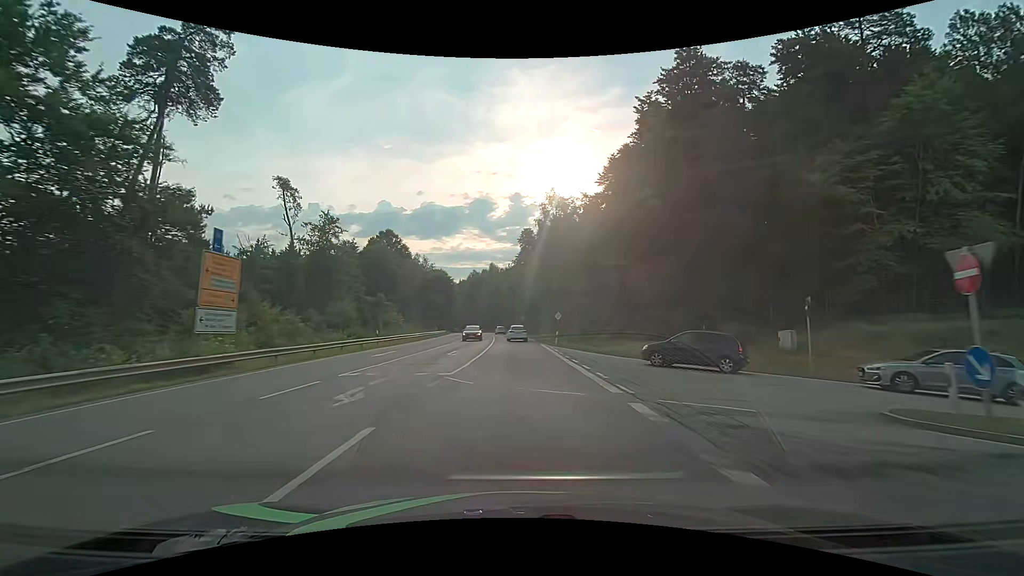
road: secondary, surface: asphalt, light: Day
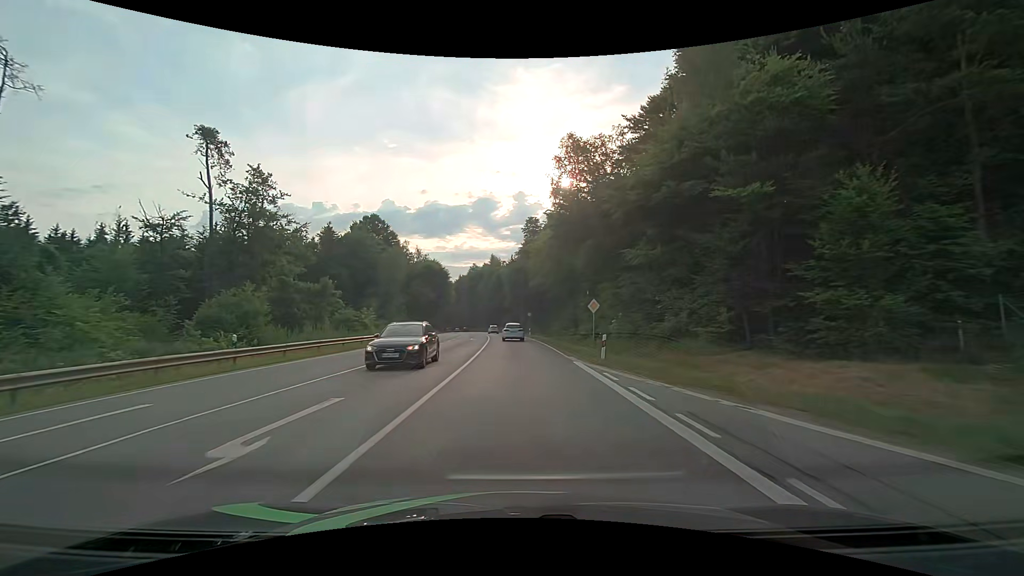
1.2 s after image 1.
(-0.1, +19.3) m; 0°
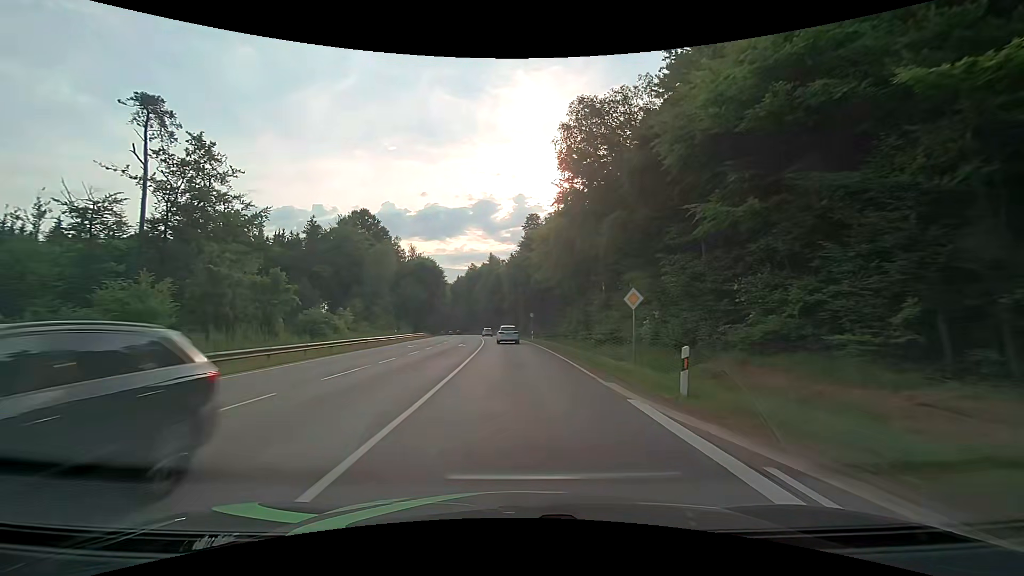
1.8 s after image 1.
(0.0, +9.0) m; 0°
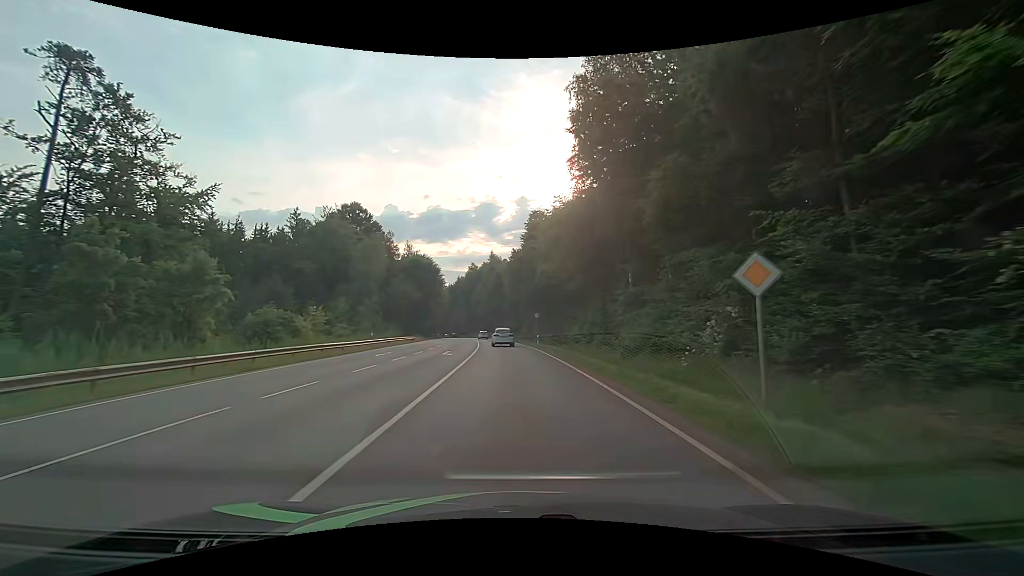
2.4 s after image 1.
(0.0, +8.9) m; 0°
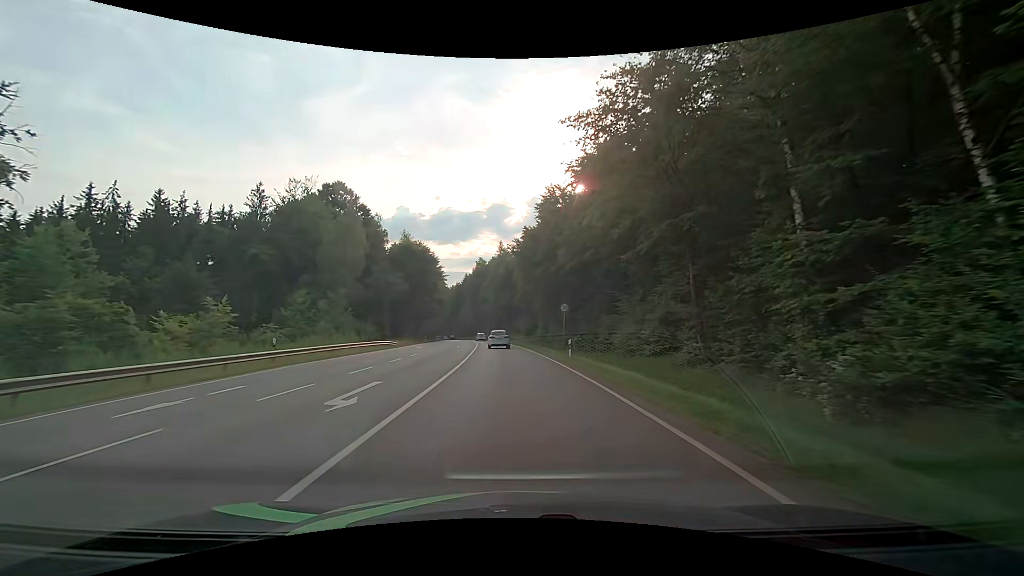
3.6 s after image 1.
(-0.2, +18.2) m; -1°
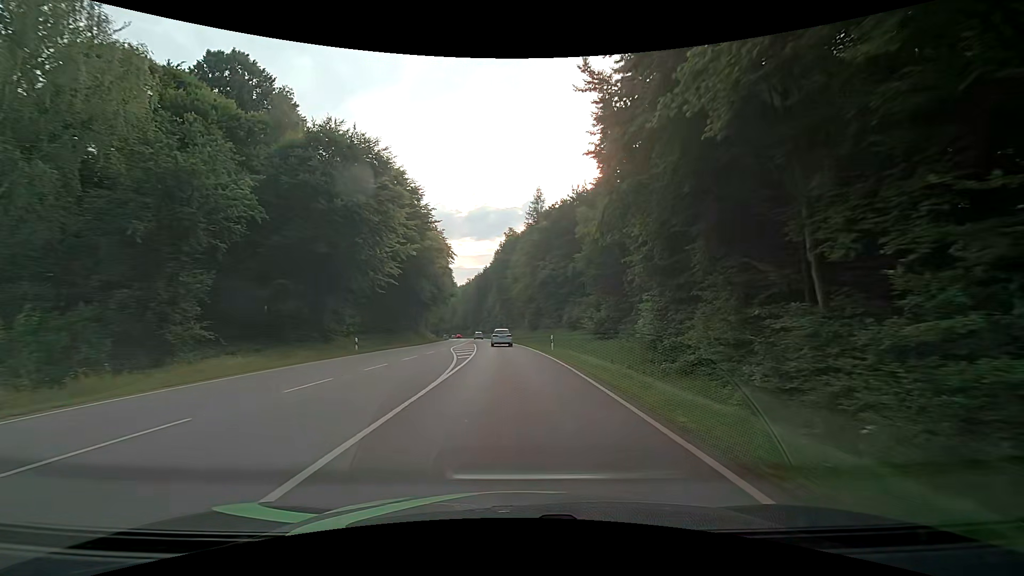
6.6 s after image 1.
(-1.6, +47.6) m; -4°
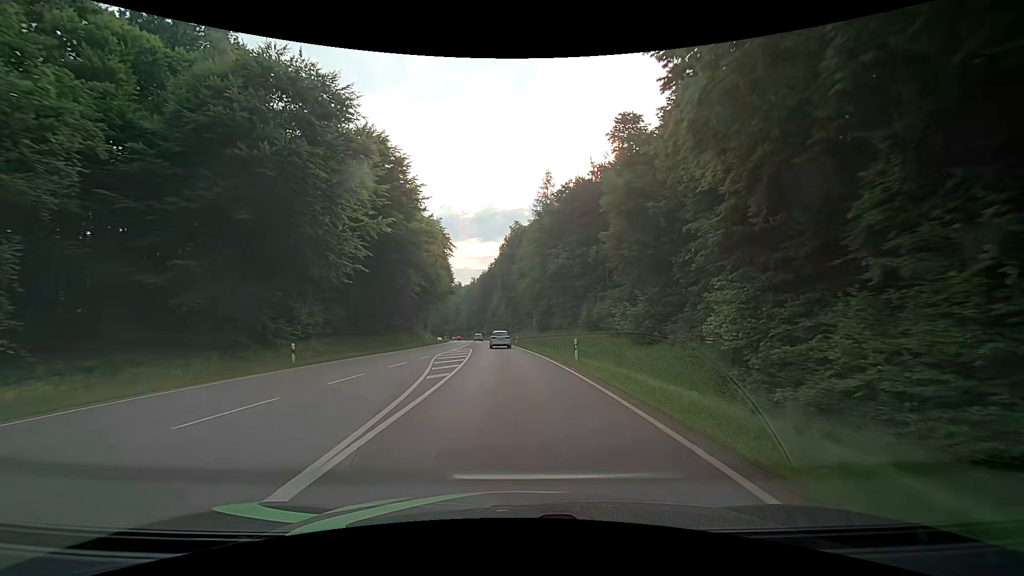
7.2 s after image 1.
(-0.1, +9.9) m; -1°
